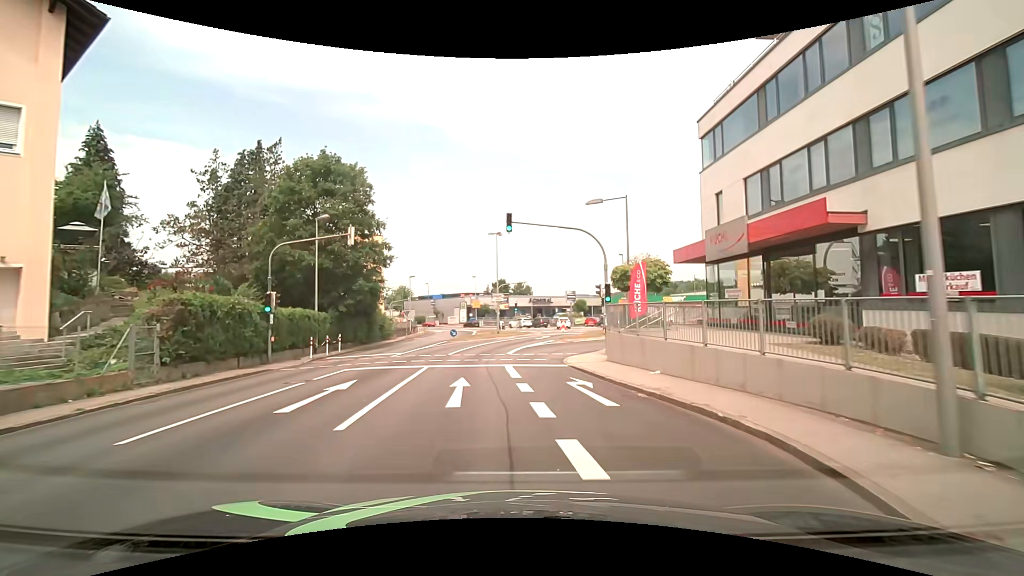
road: tertiary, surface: asphalt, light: Day
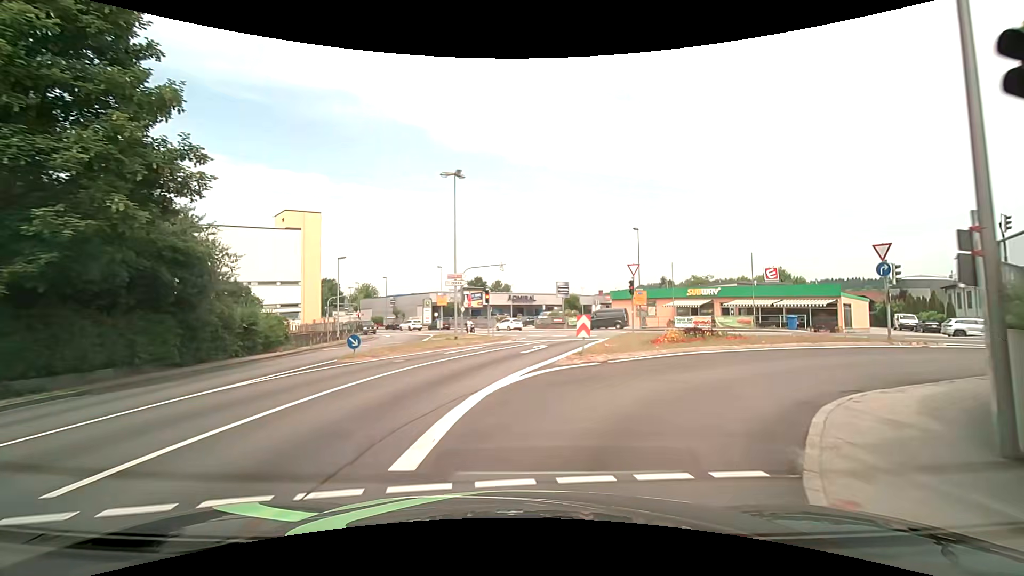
(+0.5, +19.8) m; +2°
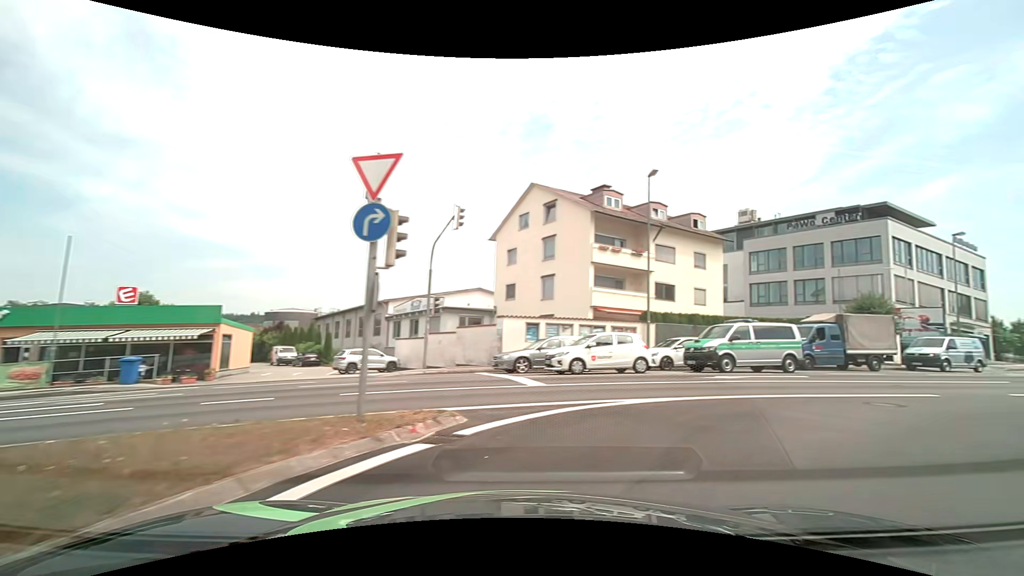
(+7.9, +16.0) m; +65°
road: tertiary_link
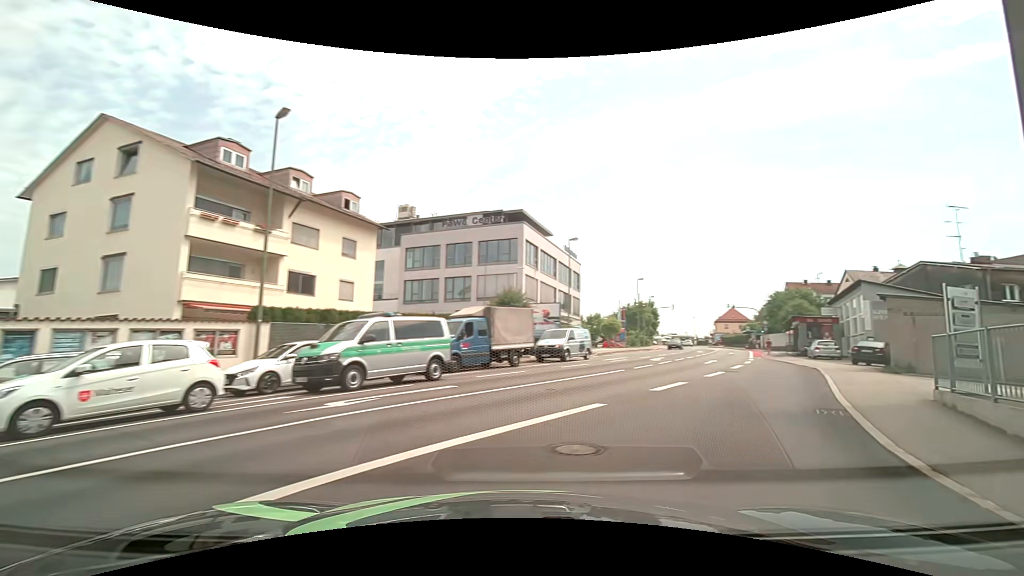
(+2.3, +6.7) m; +35°
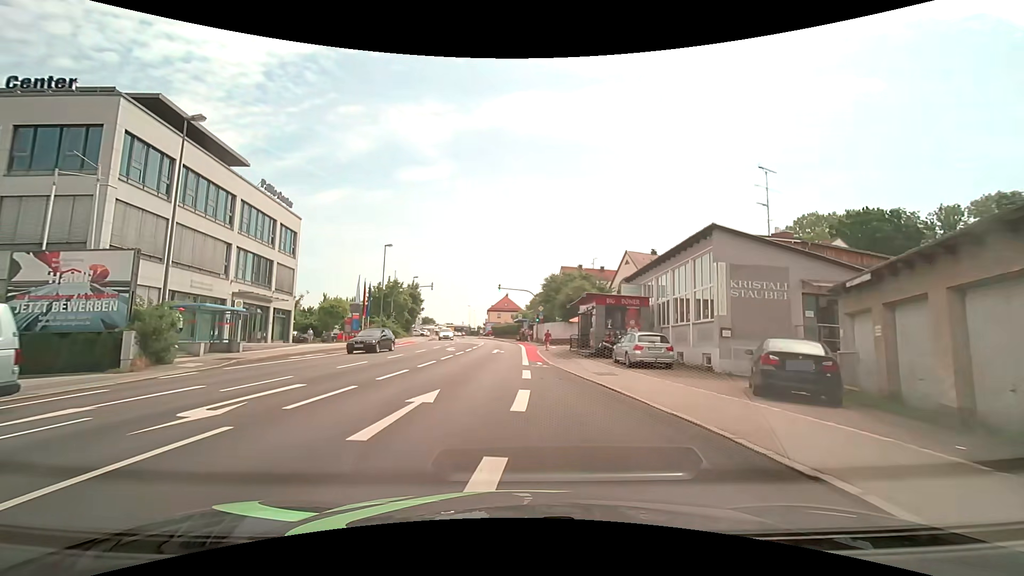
(+9.1, +20.6) m; +27°
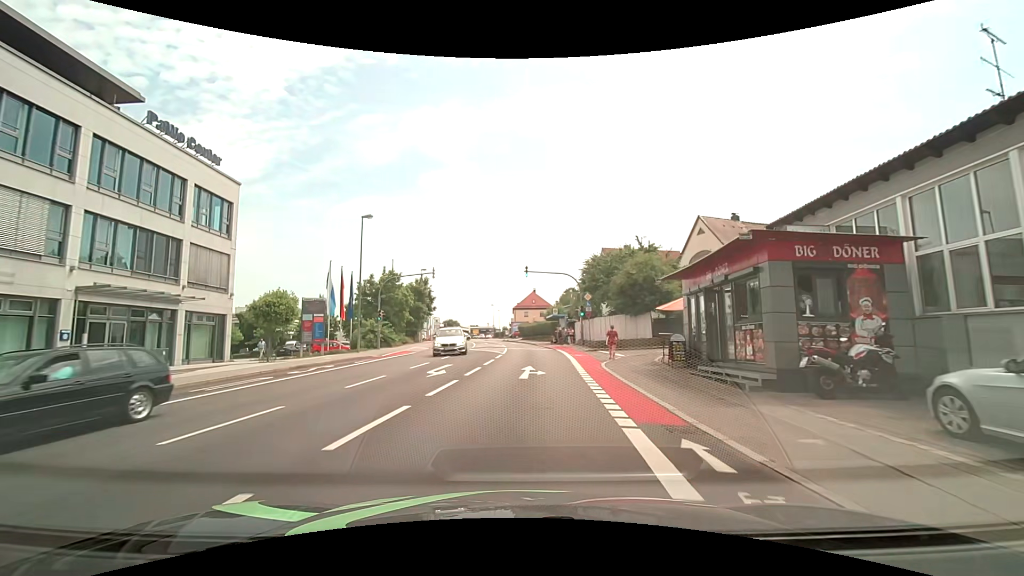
(-0.9, +16.2) m; -4°
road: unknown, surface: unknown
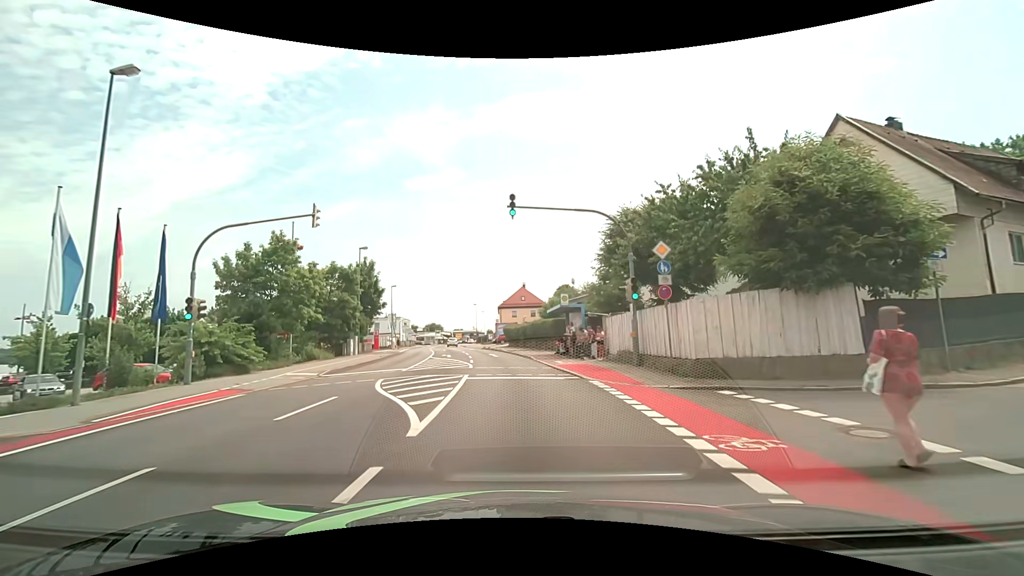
(+0.5, +21.8) m; +2°
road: tertiary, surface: asphalt
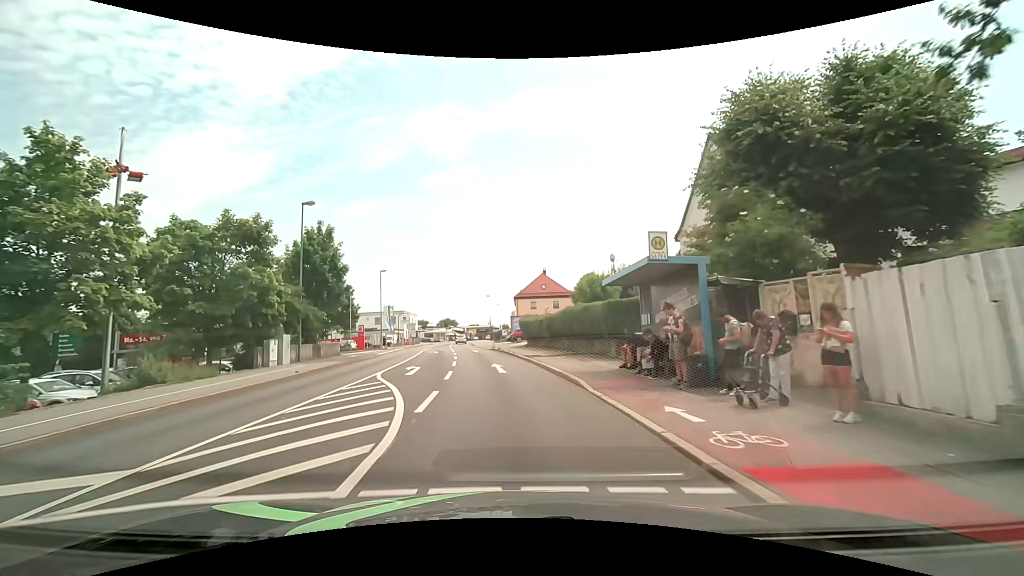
(-0.2, +16.5) m; -2°
(0, +10) (-1, +20) (-2, +30) (-4, +40) (-5, +50) (-7, +60) (-8, +69) (-9, +79) (-10, +89) (-11, +99) m
